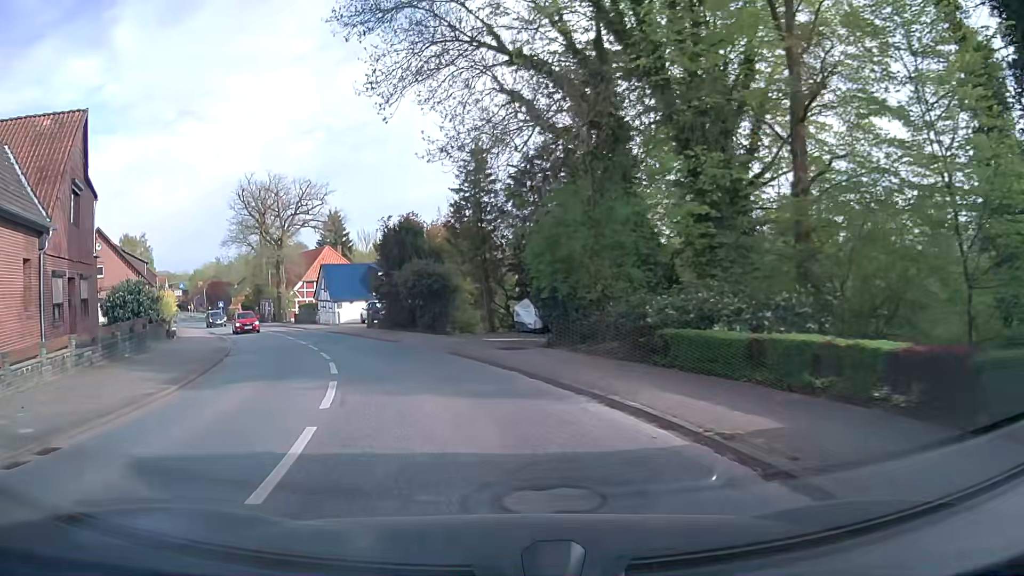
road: secondary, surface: asphalt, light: Day
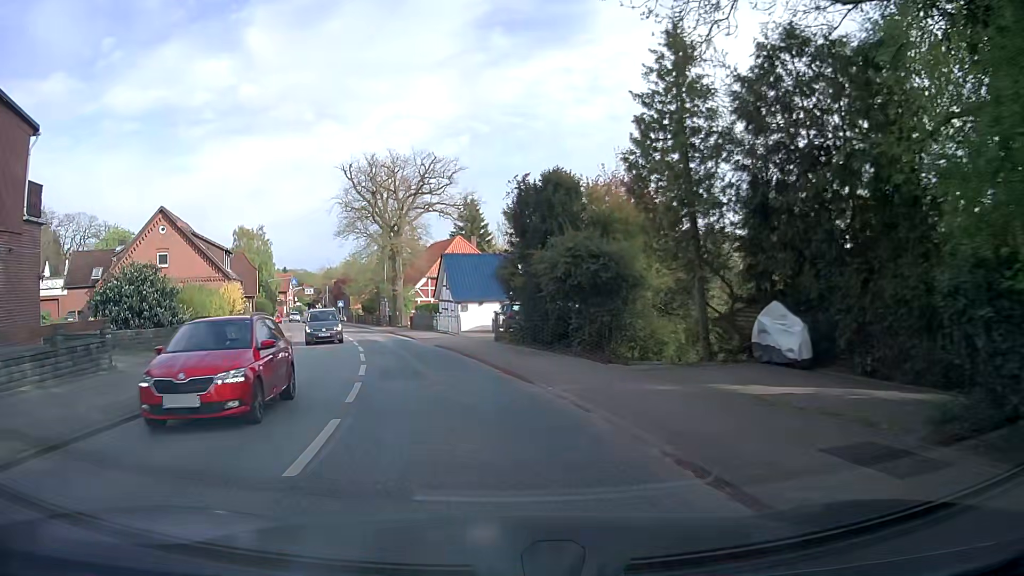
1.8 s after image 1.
(-1.5, +13.0) m; -12°
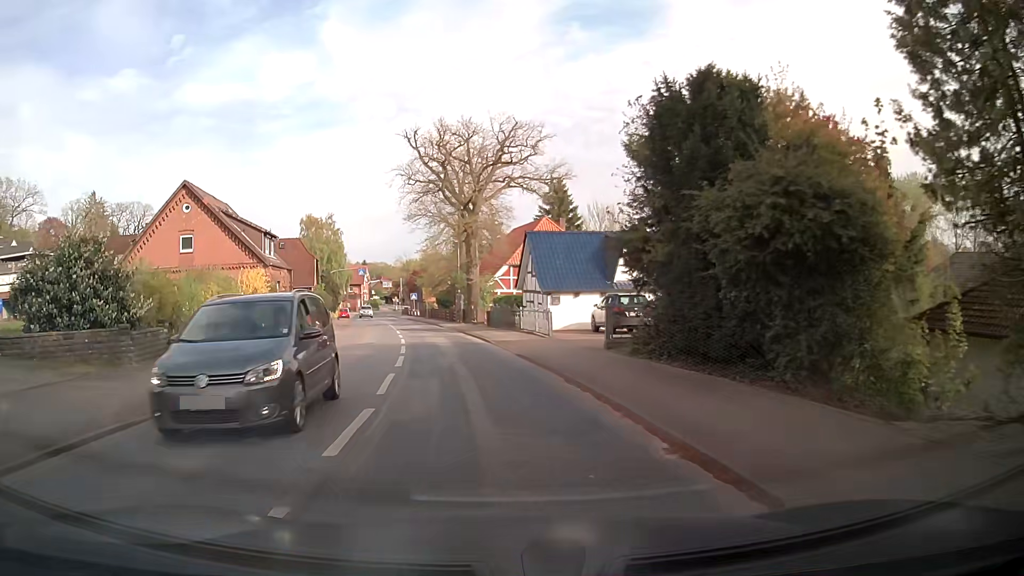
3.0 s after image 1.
(-0.8, +9.0) m; -8°
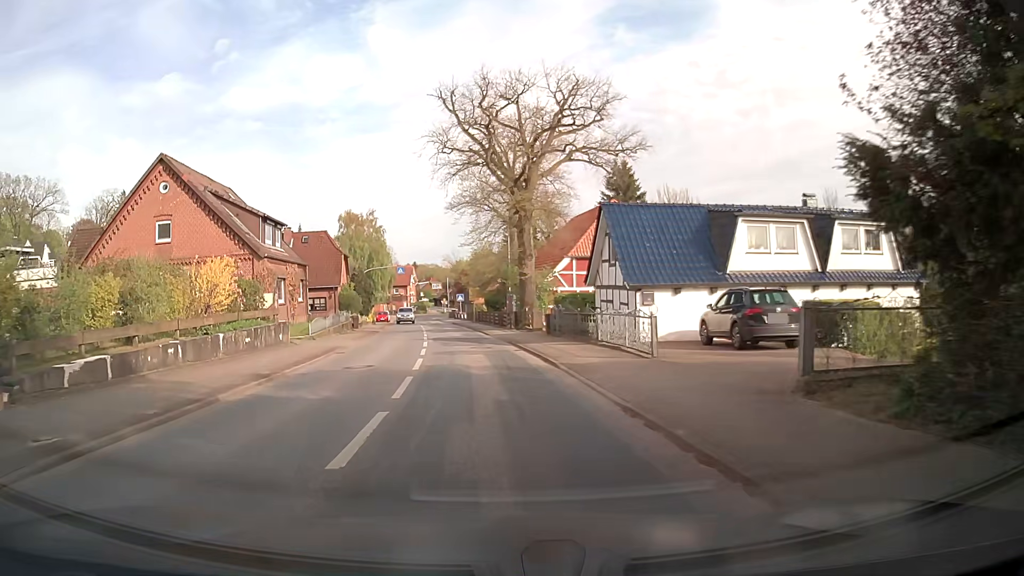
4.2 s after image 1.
(-0.3, +9.6) m; -4°
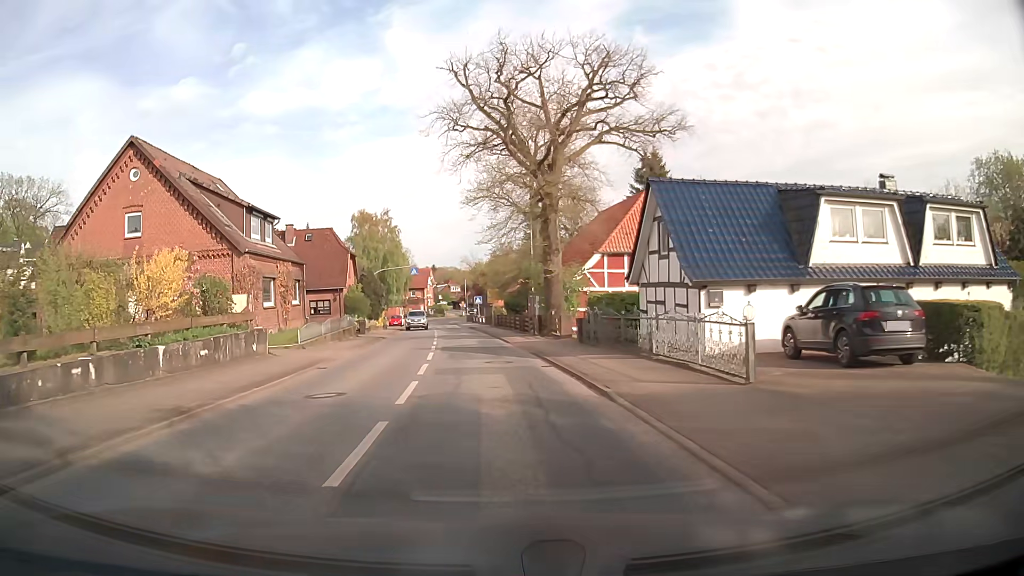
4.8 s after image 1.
(-0.1, +5.0) m; -1°
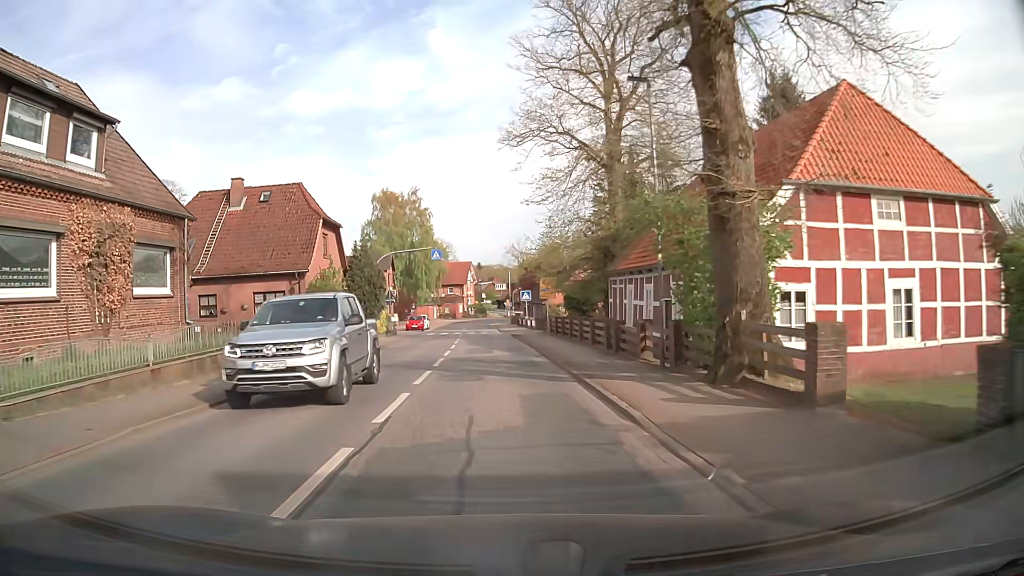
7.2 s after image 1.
(-0.9, +20.4) m; -4°
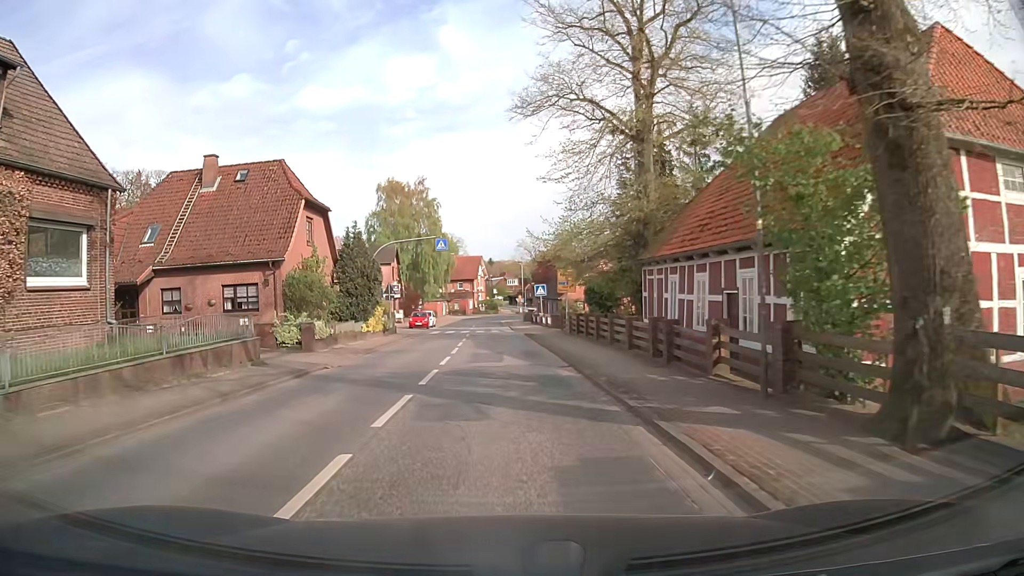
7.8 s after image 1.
(0.0, +5.1) m; -1°
